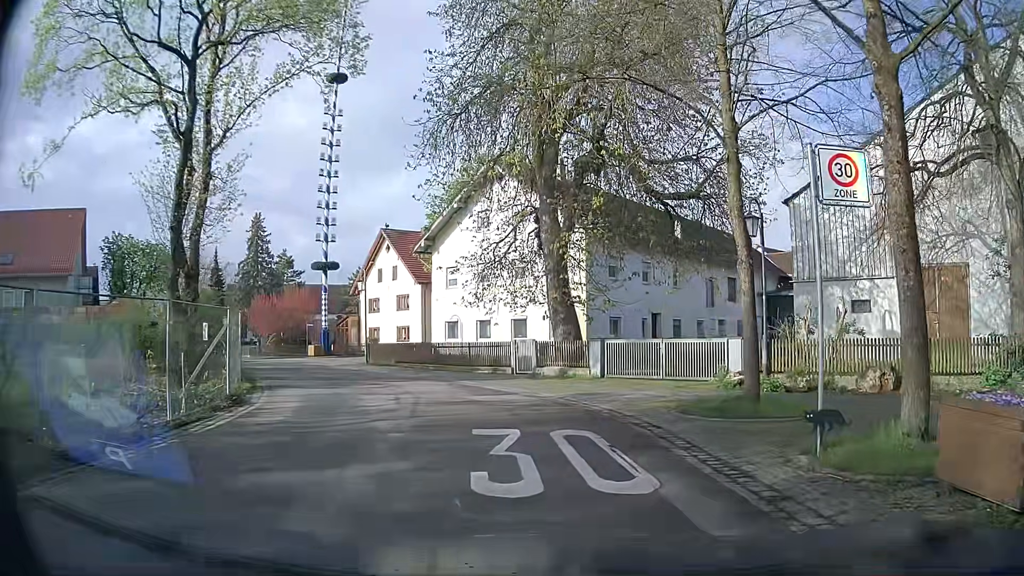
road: residential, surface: asphalt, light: Day
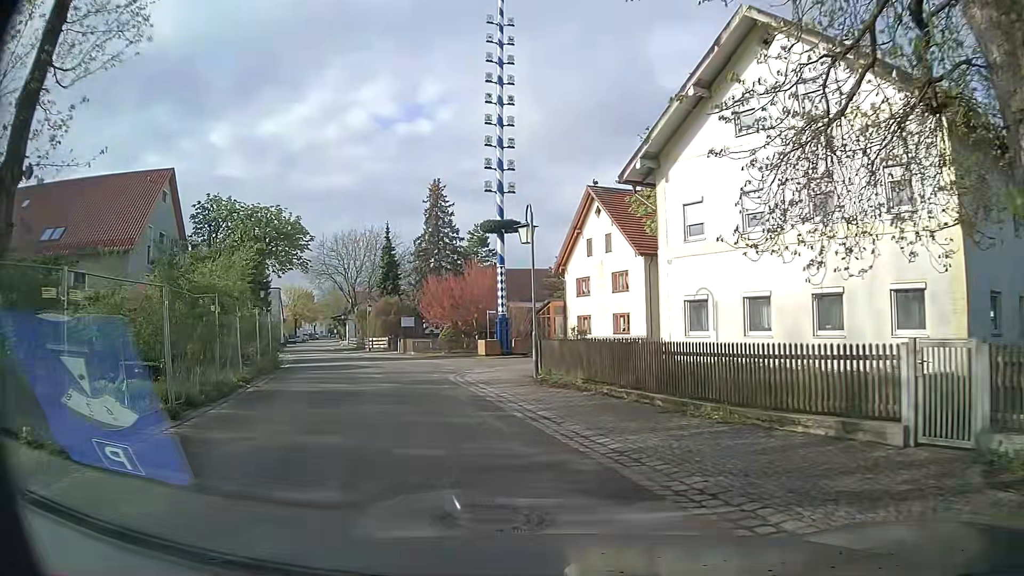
(-2.0, +15.6) m; -18°
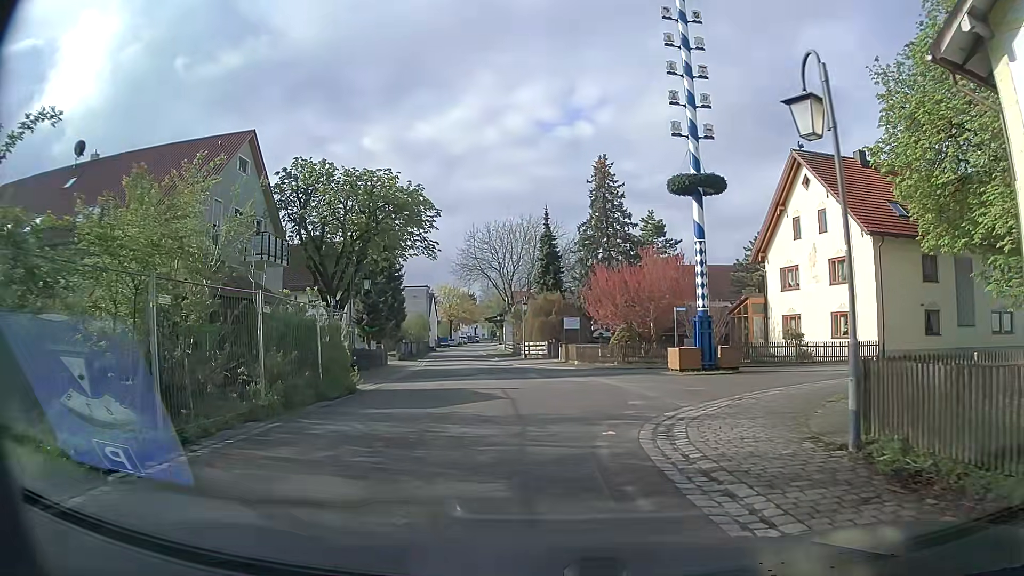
(-1.5, +10.4) m; -13°
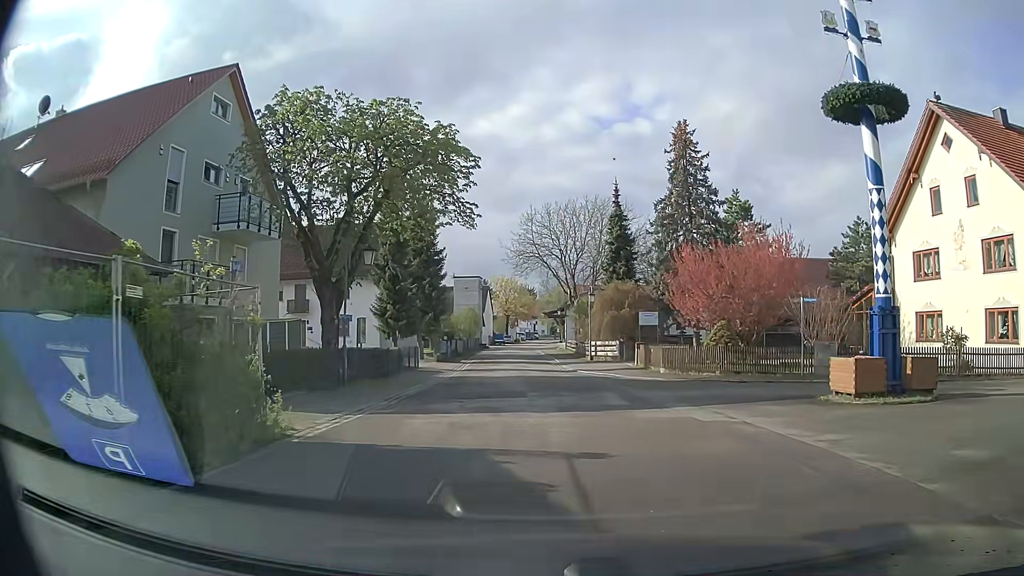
(-0.8, +9.1) m; -7°
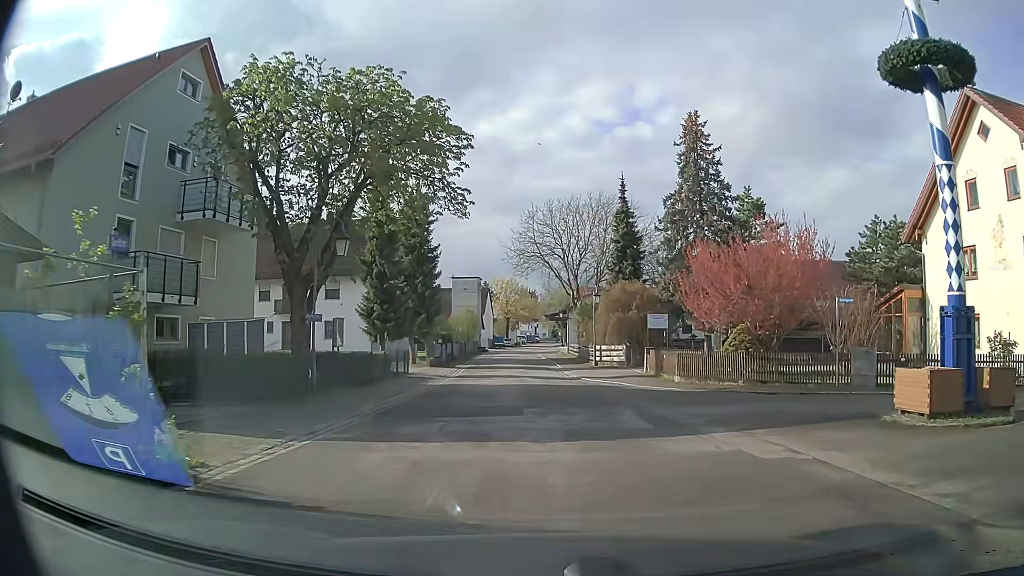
(0.0, +3.0) m; 0°
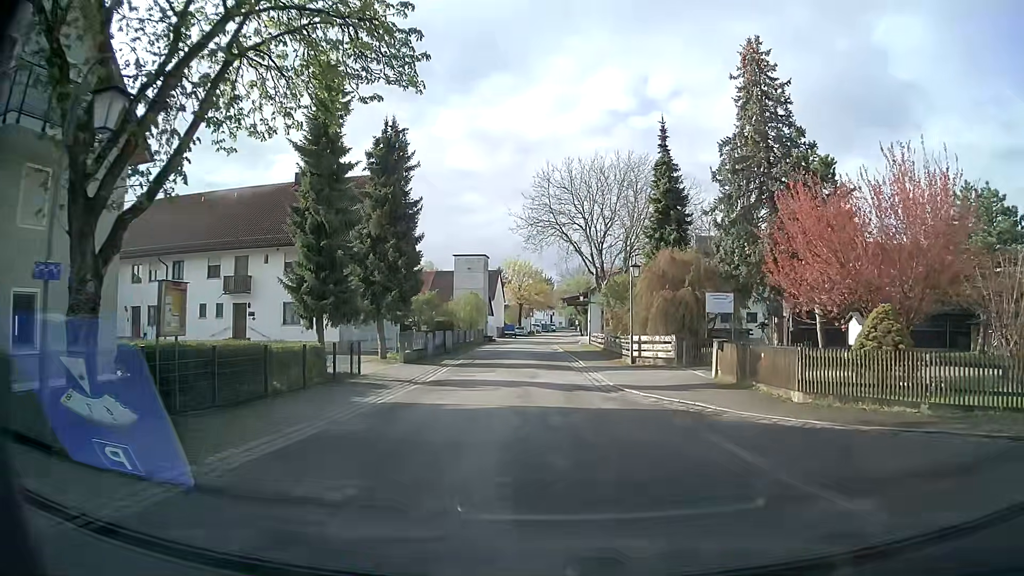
(0.0, +11.3) m; -1°
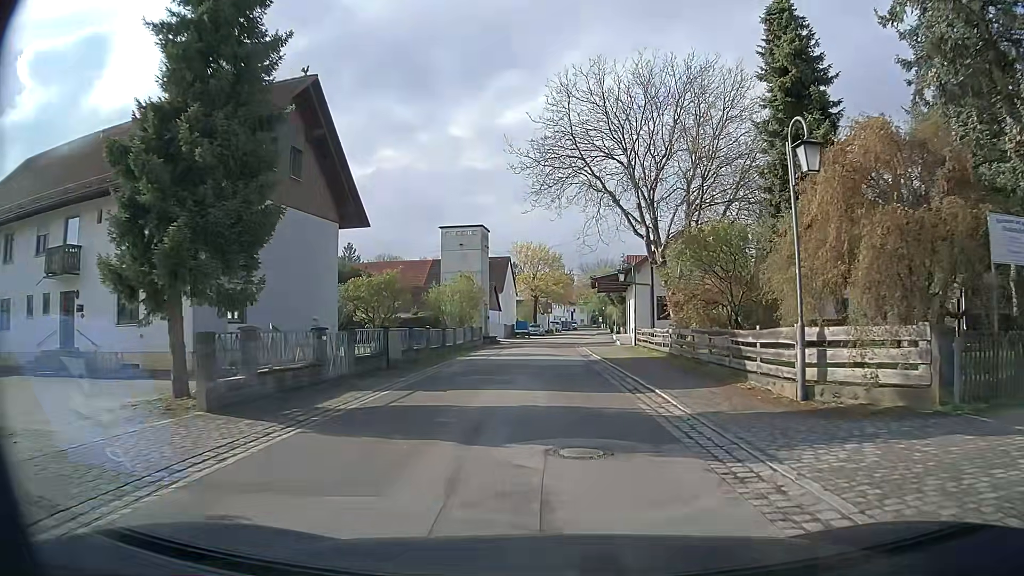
(-0.2, +18.6) m; -2°
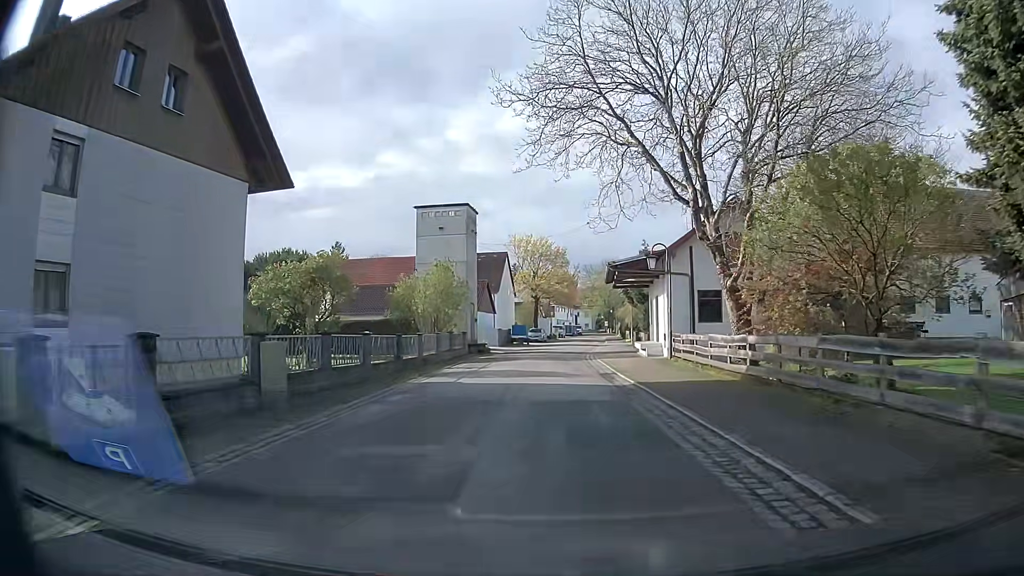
(+0.1, +10.3) m; 0°
(0, +10) (0, +20) (0, +30) (+1, +40) (+2, +50) (+2, +60) (+3, +70) (+4, +80) (+5, +90) (+6, +100) m
